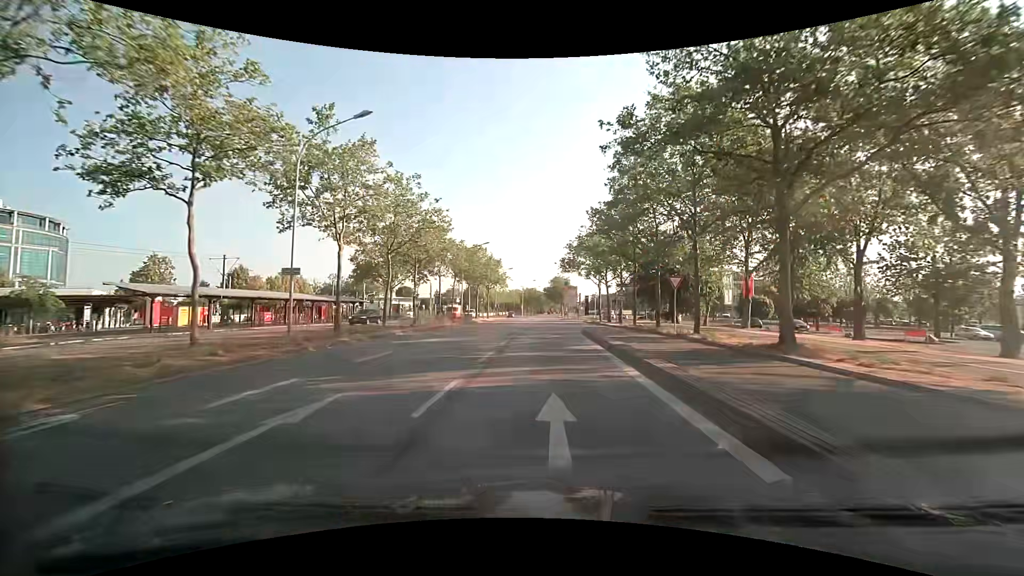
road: primary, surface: asphalt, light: Day
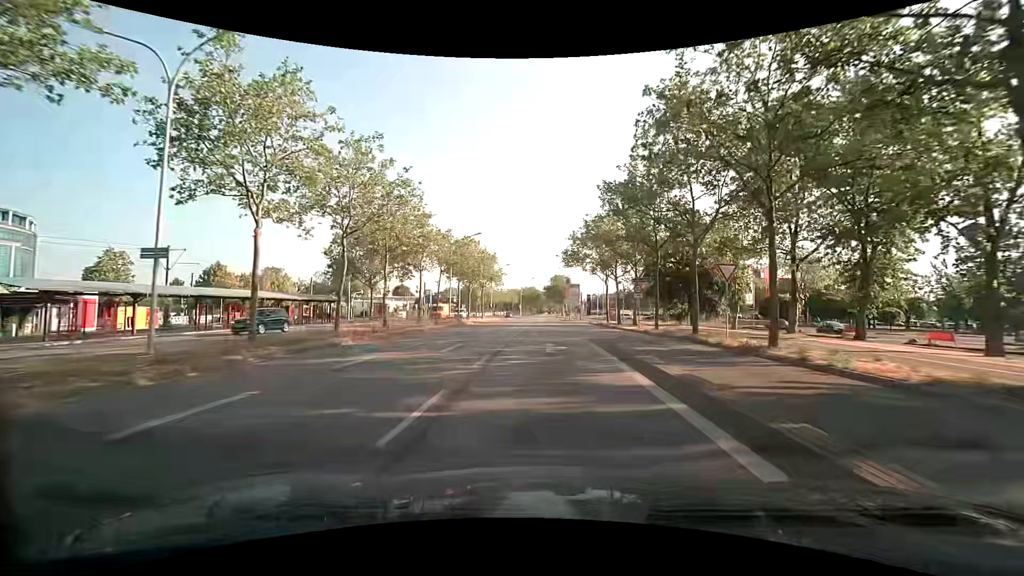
(0.0, +7.5) m; 0°
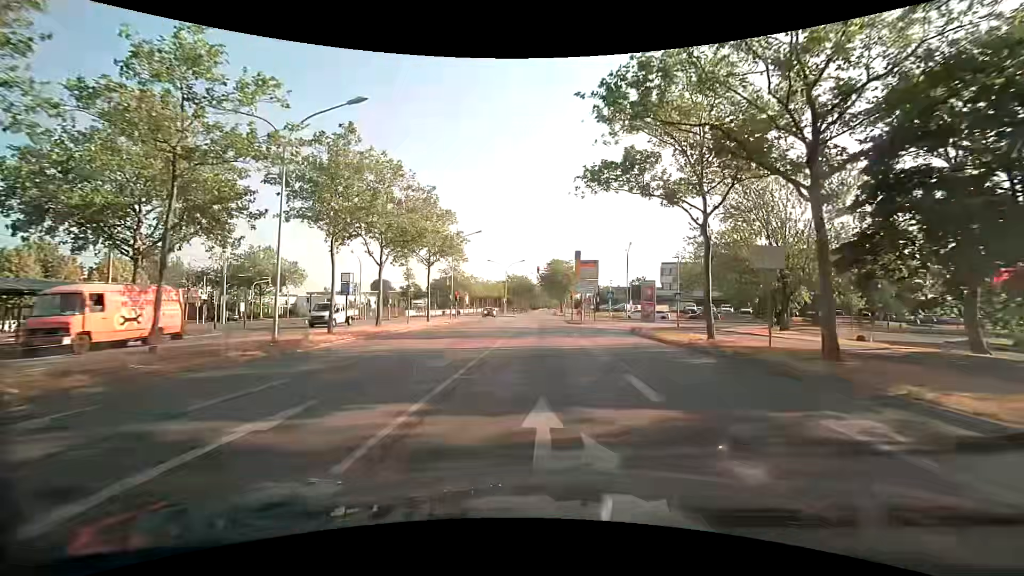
(+0.3, +34.5) m; 0°
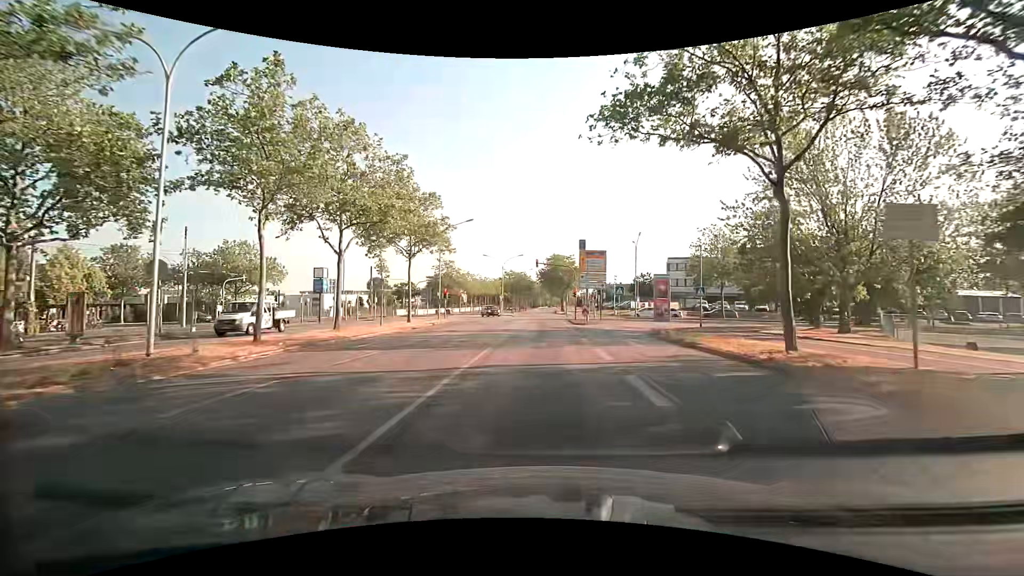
(0.0, +6.3) m; 0°
